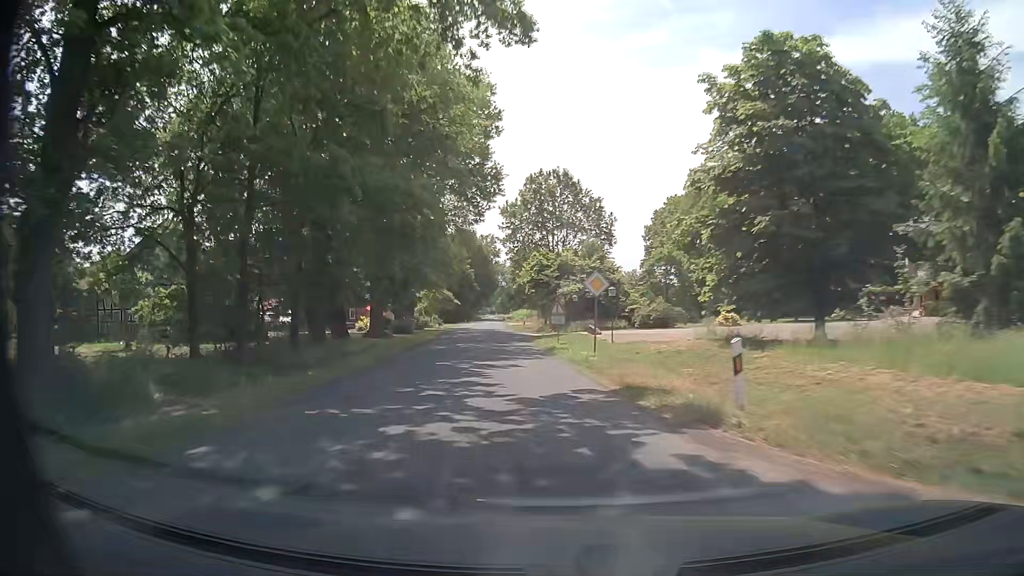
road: secondary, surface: asphalt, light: Day
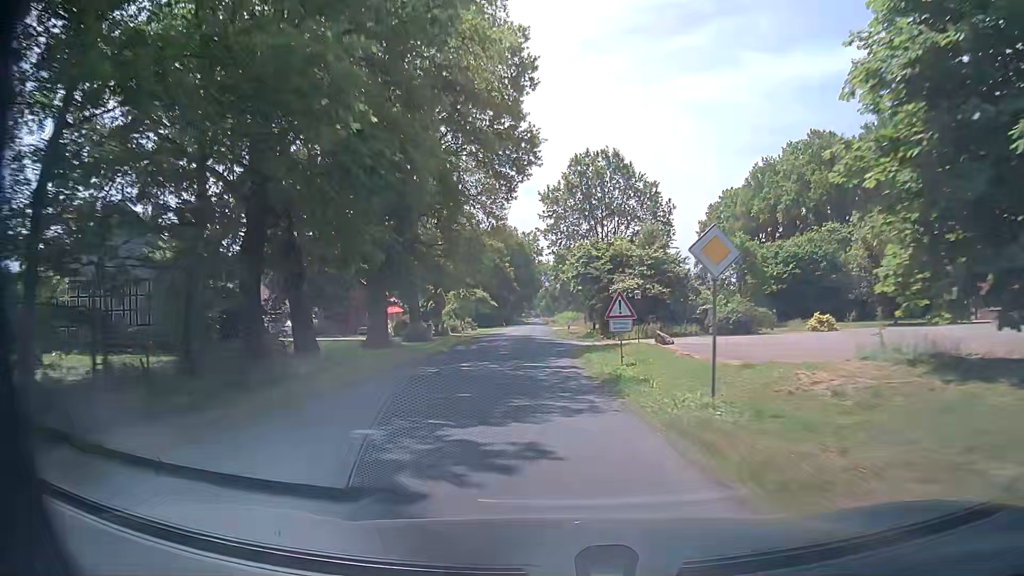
(-0.5, +11.1) m; -4°
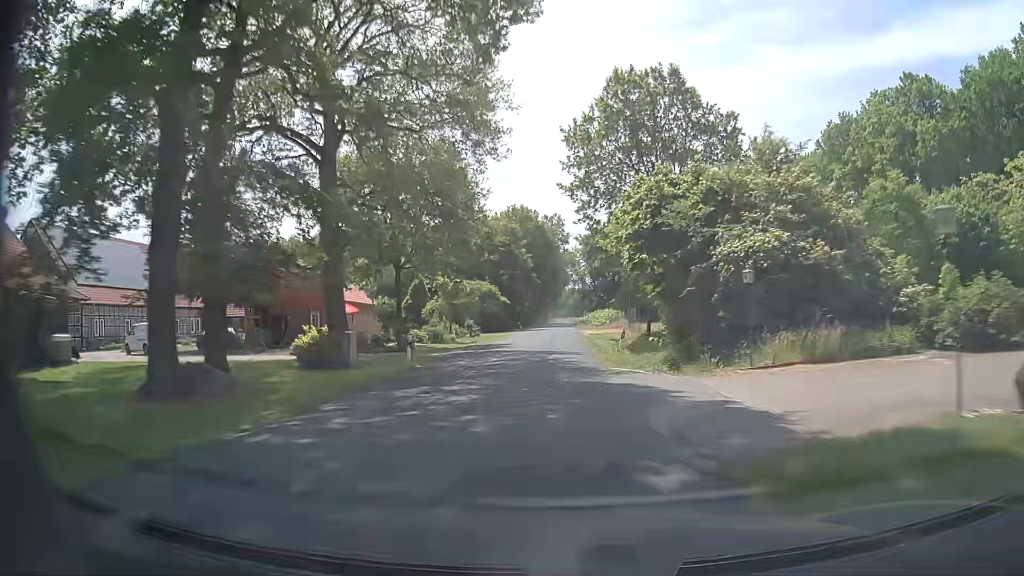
(-0.7, +23.1) m; -3°
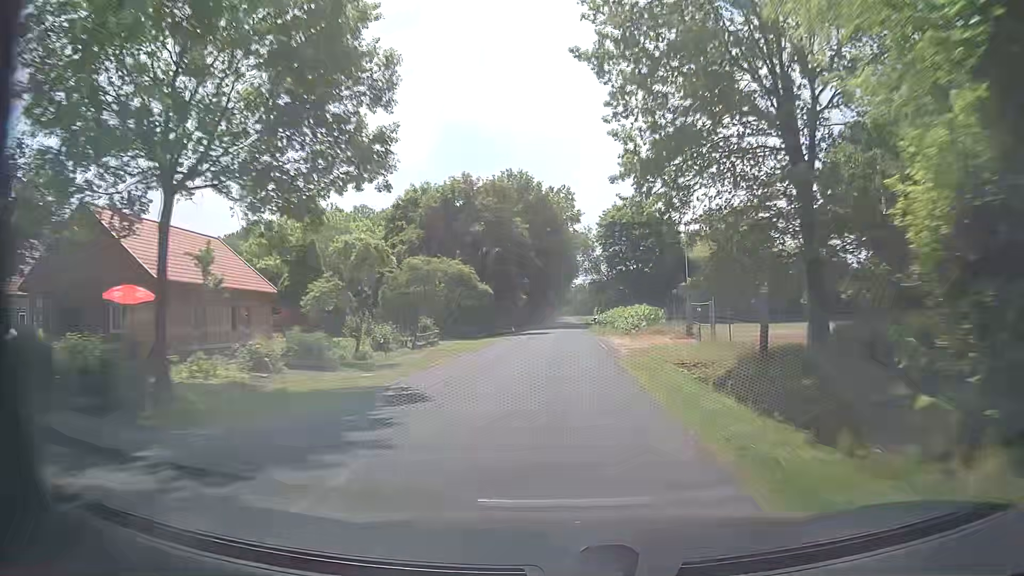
(-0.1, +24.2) m; -1°
(0, +10) (0, +20) (0, +30) (+1, +40) (+1, +50) (+1, +60) (+1, +70) (+2, +80) (+2, +90) (+2, +100) m
